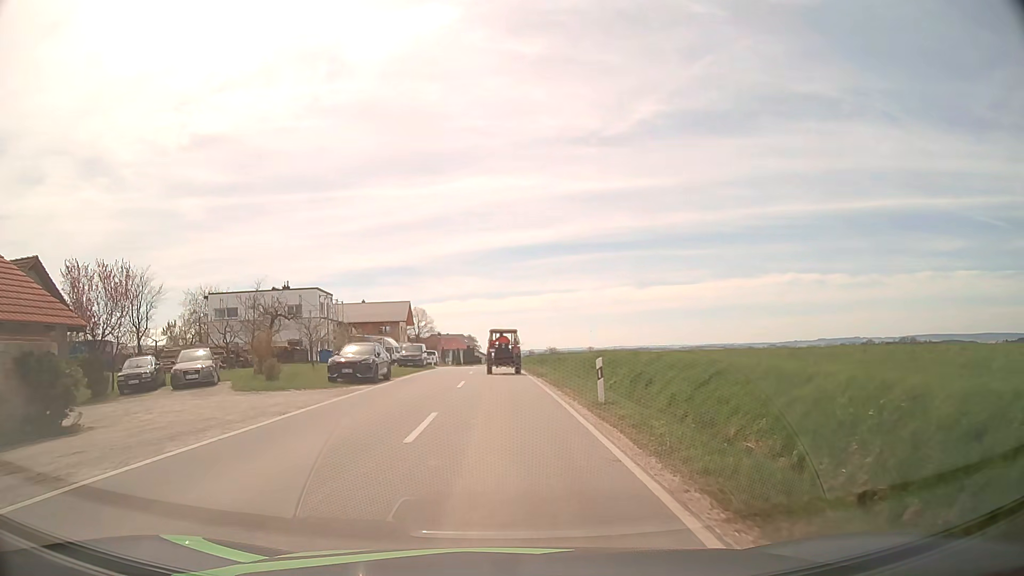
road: tertiary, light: Day
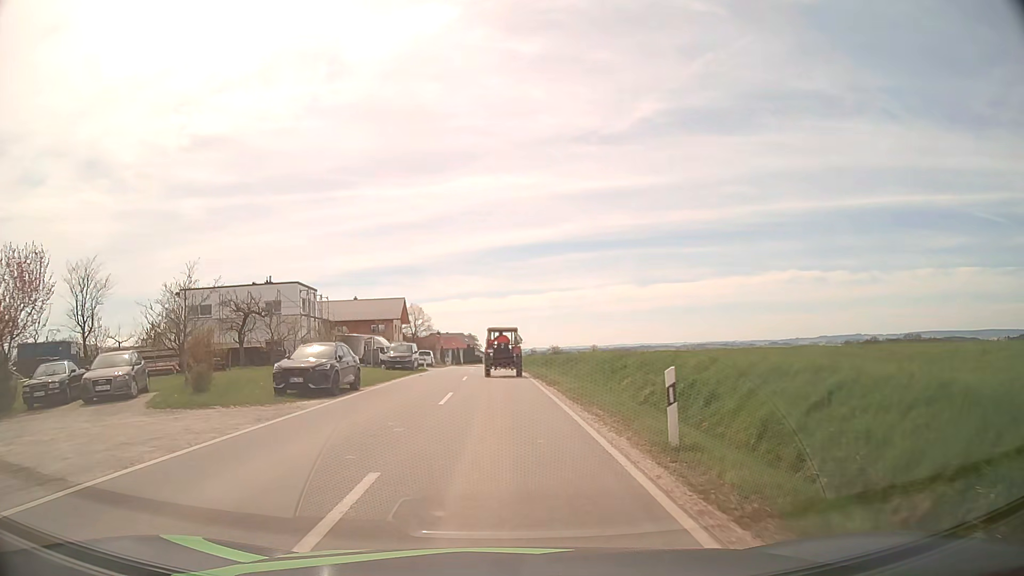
(0.0, +6.1) m; 0°
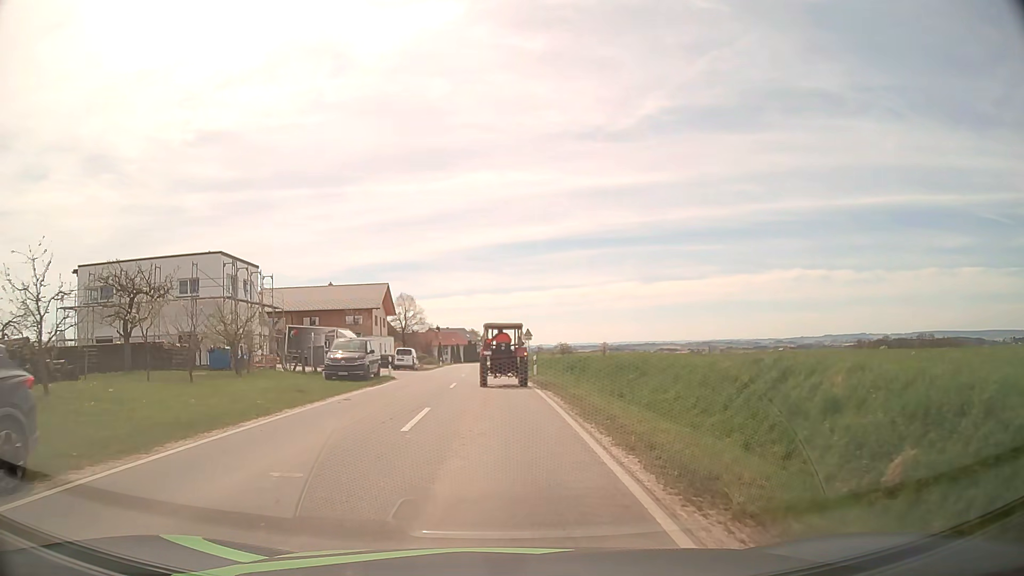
(-0.1, +16.4) m; -1°
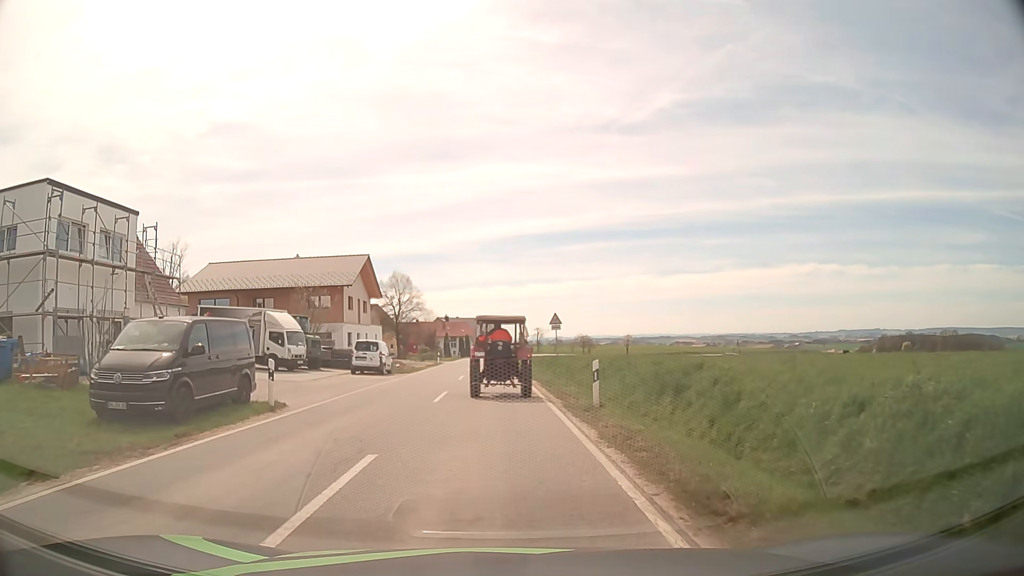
(-0.1, +18.2) m; -1°
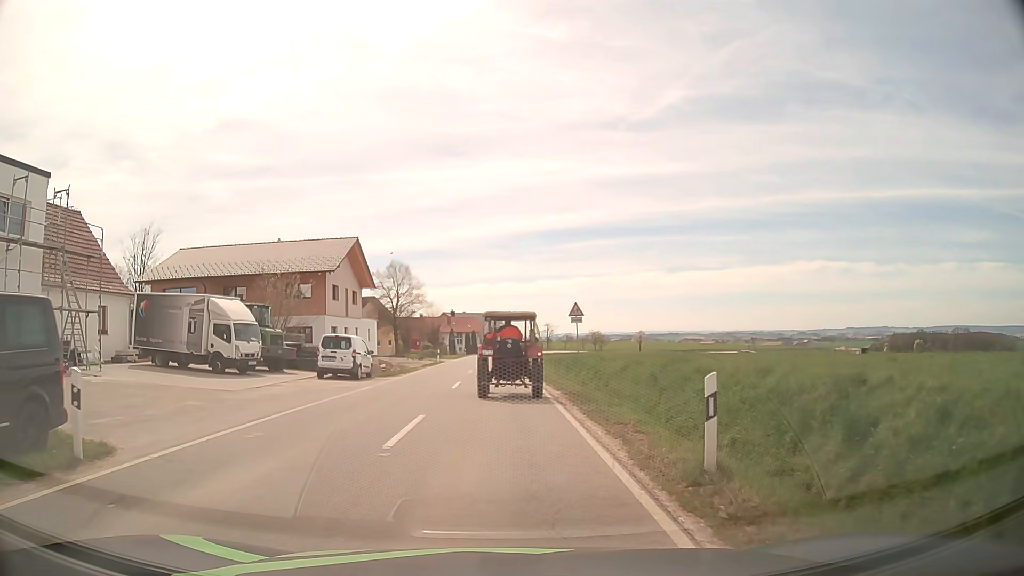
(-0.1, +7.5) m; 0°
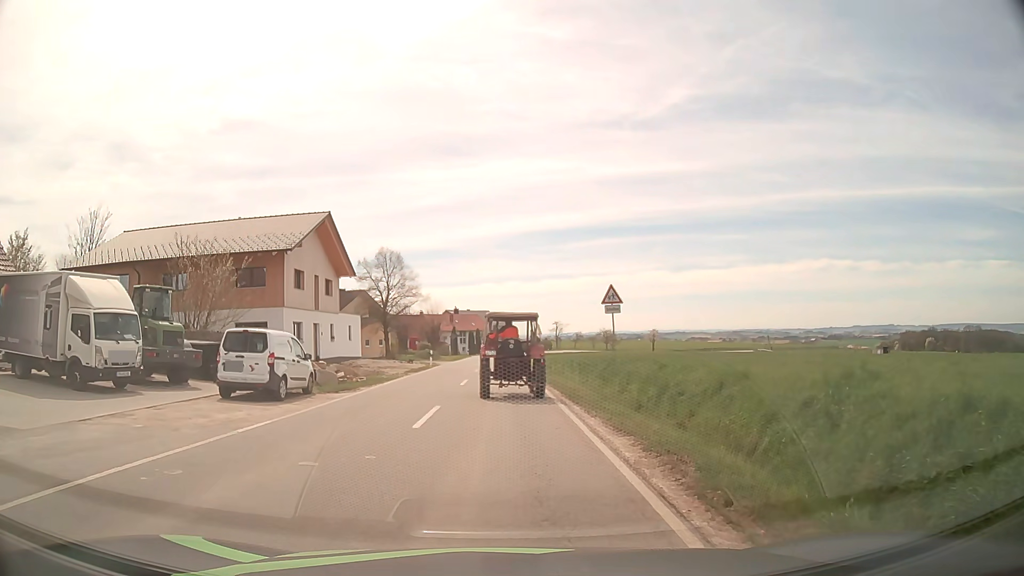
(-0.1, +9.9) m; -1°
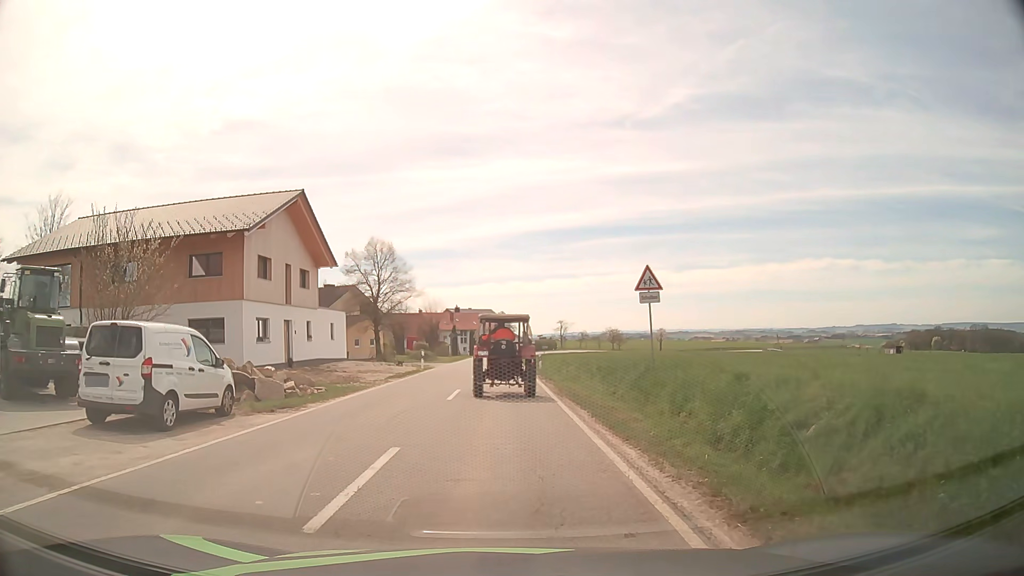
(0.0, +6.1) m; -1°
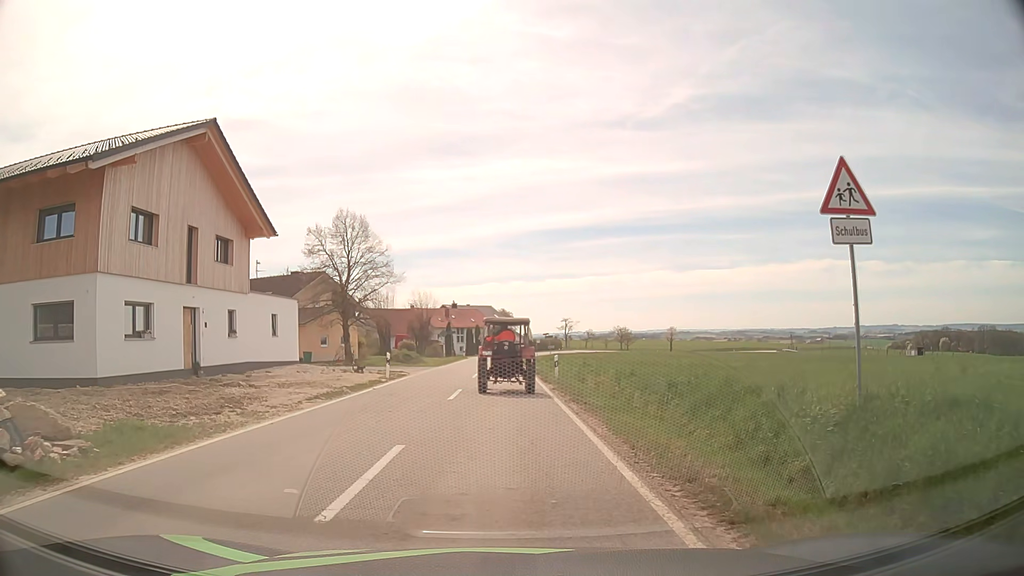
(0.0, +11.8) m; 0°
(0, +10) (0, +20) (0, +30) (0, +40) (0, +50) (0, +60) (+1, +70) (+1, +80) (+2, +90) (+4, +100) m
